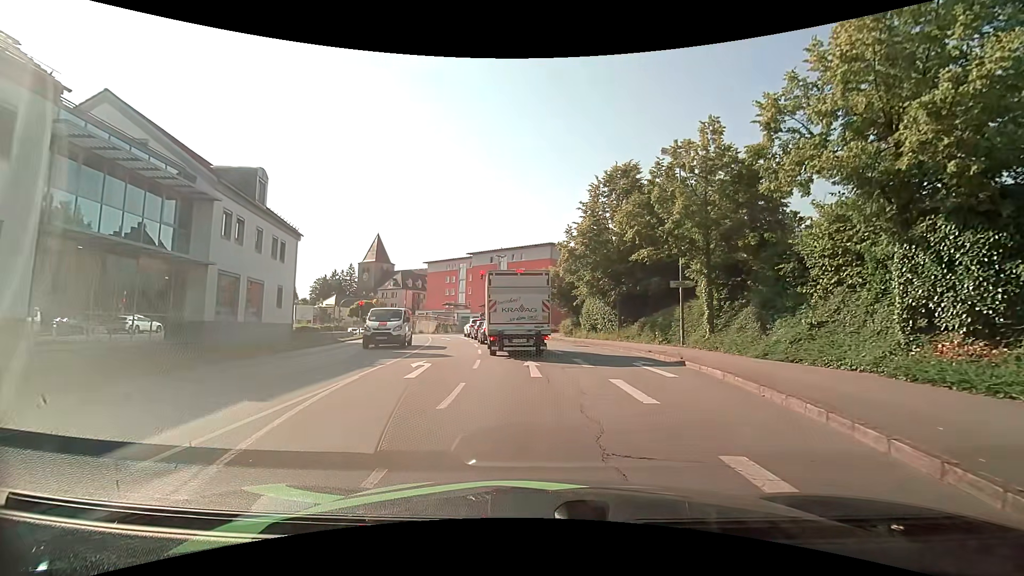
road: tertiary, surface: asphalt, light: Day
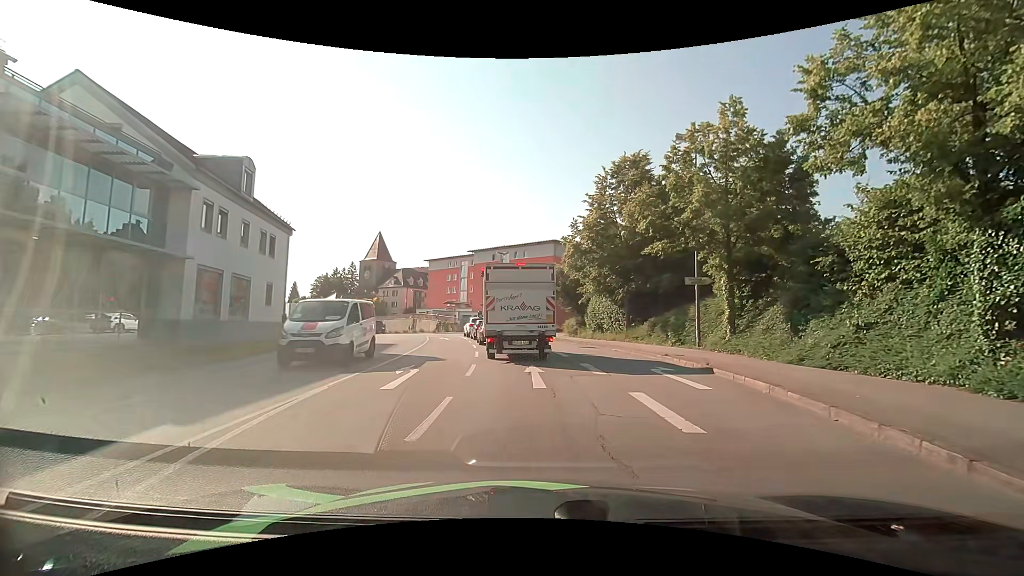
(0.0, +1.9) m; +1°
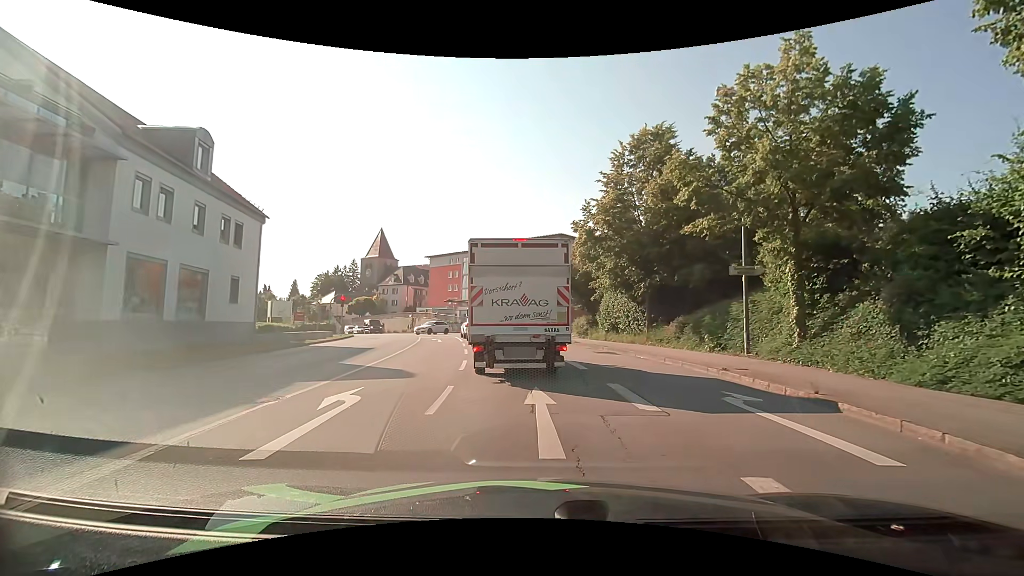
(-0.1, +4.6) m; -1°
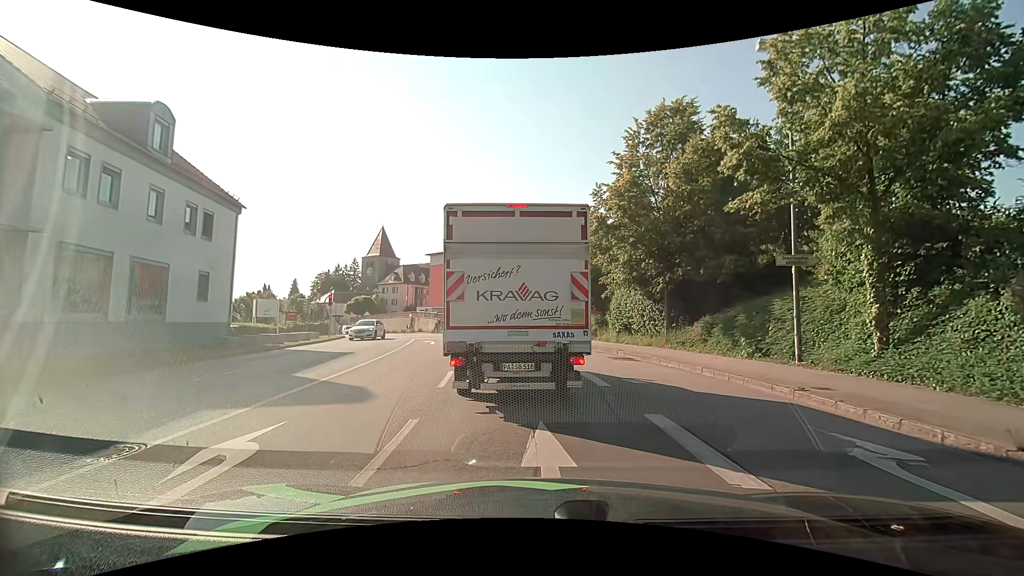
(0.0, +3.1) m; -2°
(0, +10) (-1, +20) (-2, +30) (-4, +40) (-6, +49) (-9, +59) (-13, +68) (-17, +77) (-22, +86) (-28, +94) m
